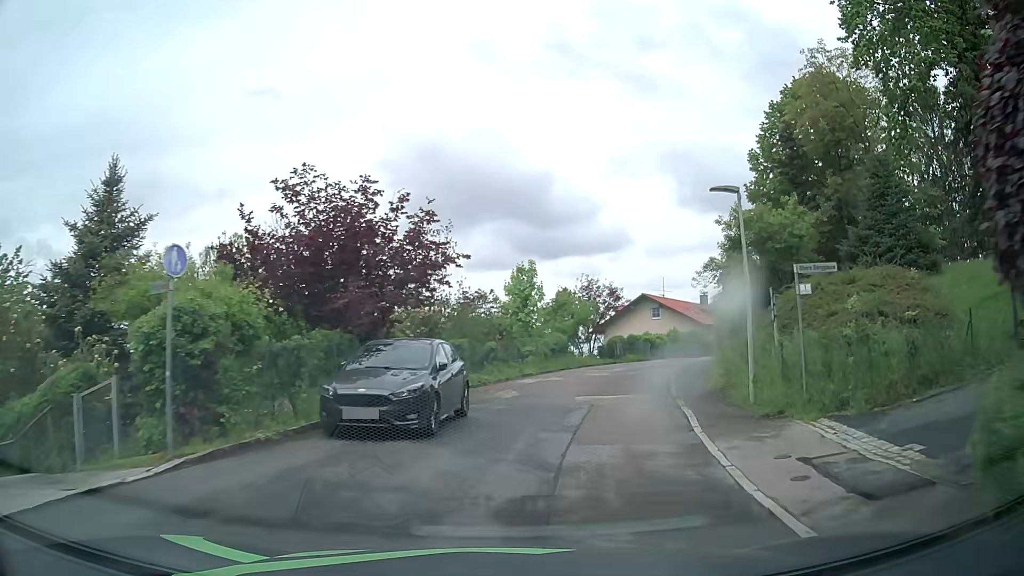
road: residential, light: Day
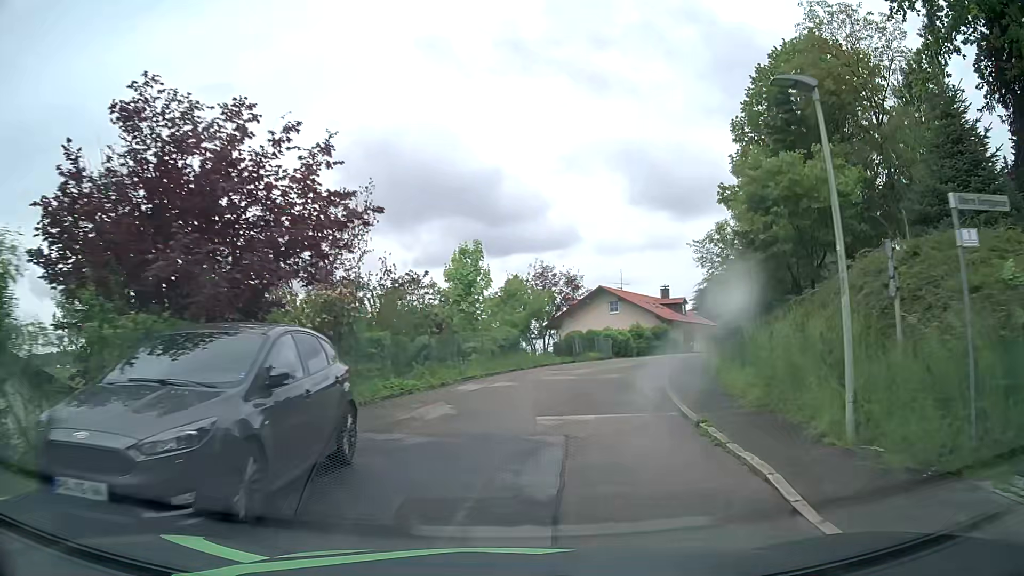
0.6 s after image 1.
(+0.2, +5.8) m; +4°
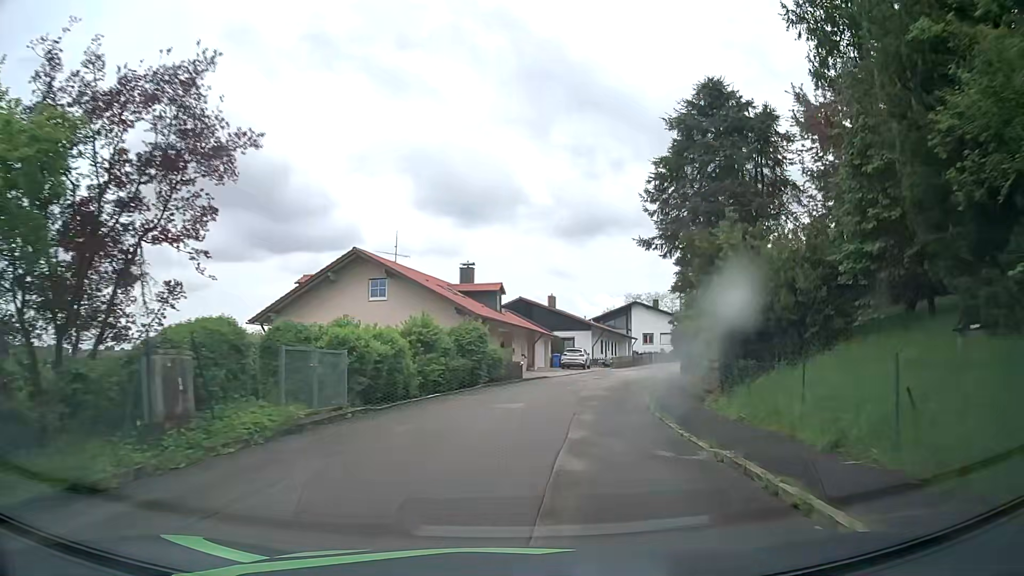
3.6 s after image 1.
(+5.0, +28.8) m; +20°
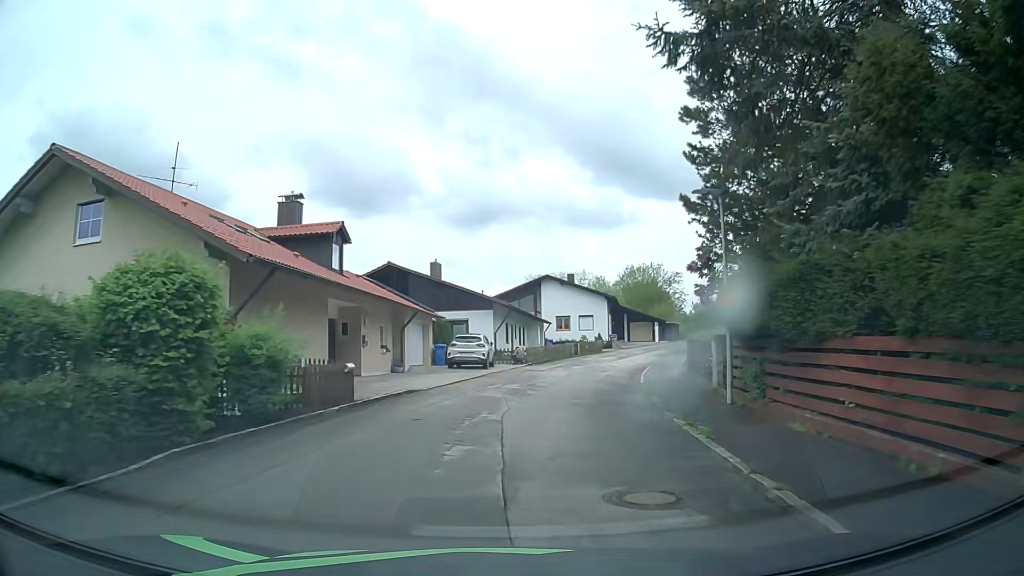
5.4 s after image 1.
(+1.5, +18.2) m; +9°
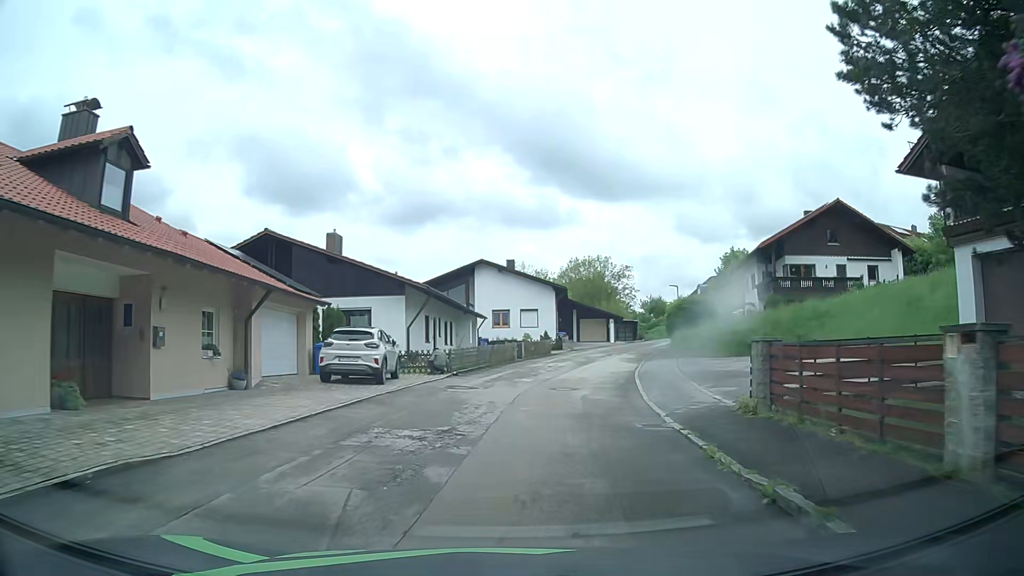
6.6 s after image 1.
(+0.7, +11.3) m; +7°
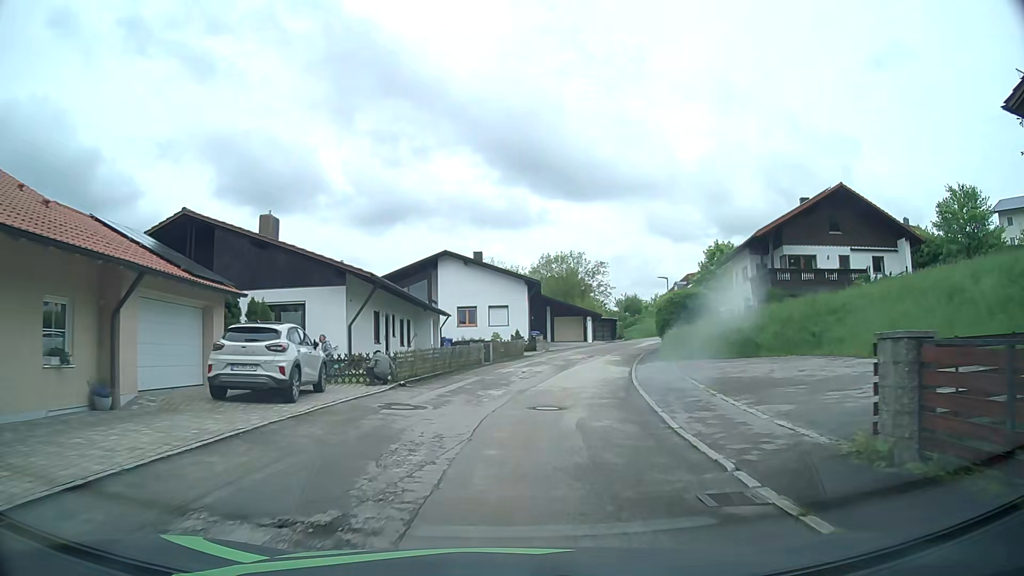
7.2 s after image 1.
(+0.1, +5.3) m; +1°
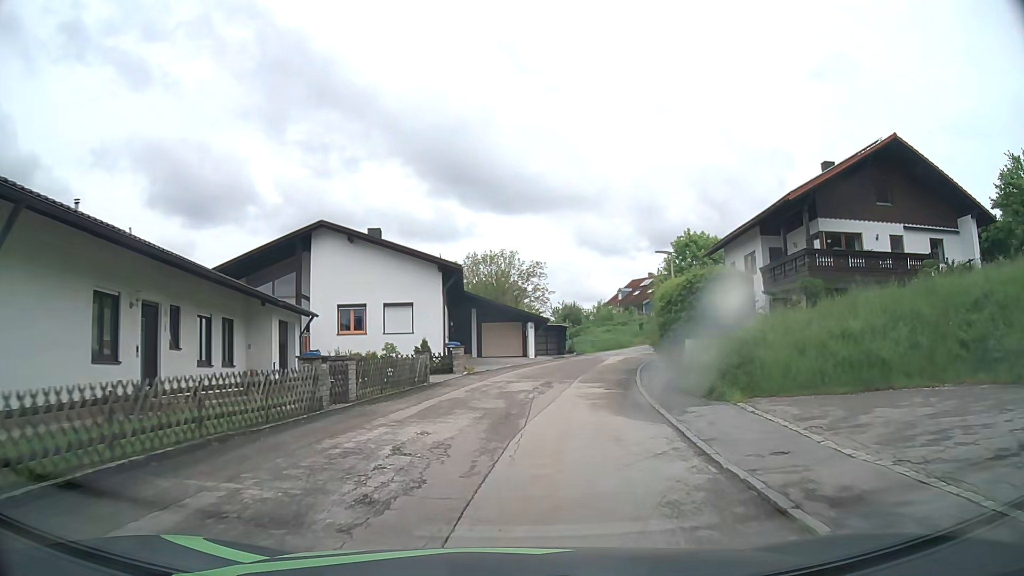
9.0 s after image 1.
(+1.1, +15.5) m; +7°
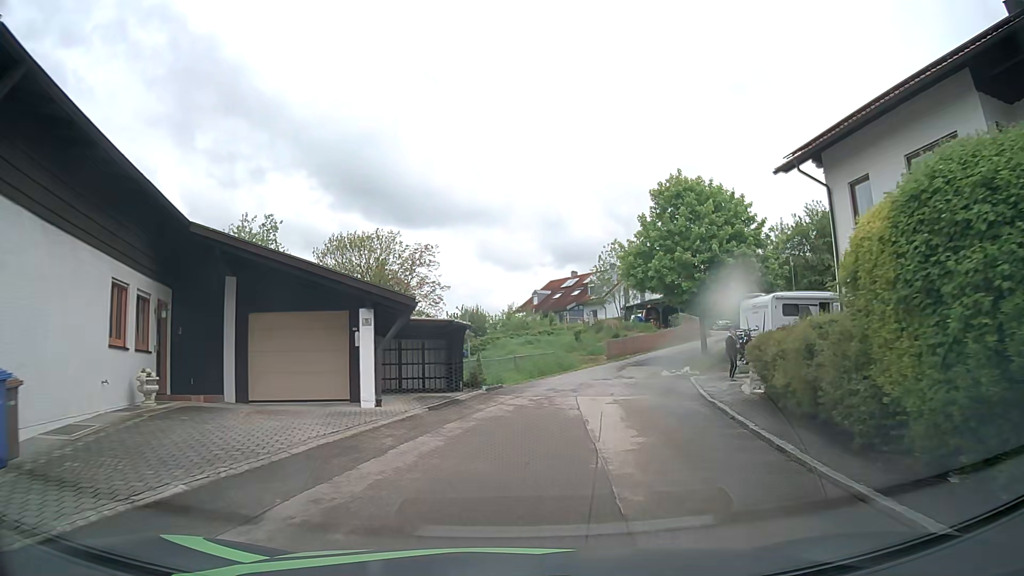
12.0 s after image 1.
(+2.2, +25.2) m; +8°
(0, +10) (+1, +20) (+4, +30) (+8, +39) (+15, +46) (+22, +53) (+30, +59) (+36, +67) (+36, +77) (+32, +86) m
